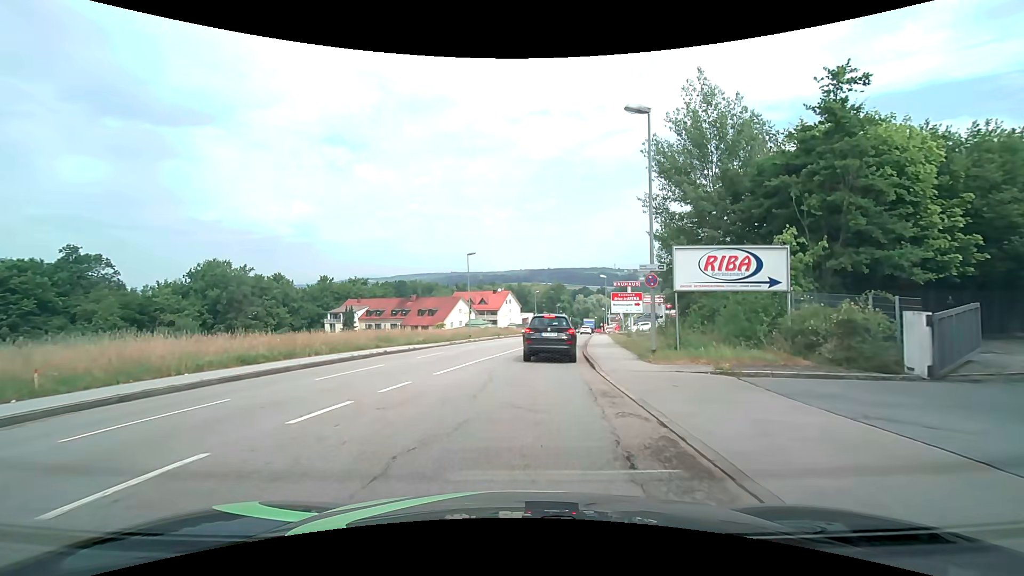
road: tertiary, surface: asphalt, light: Day
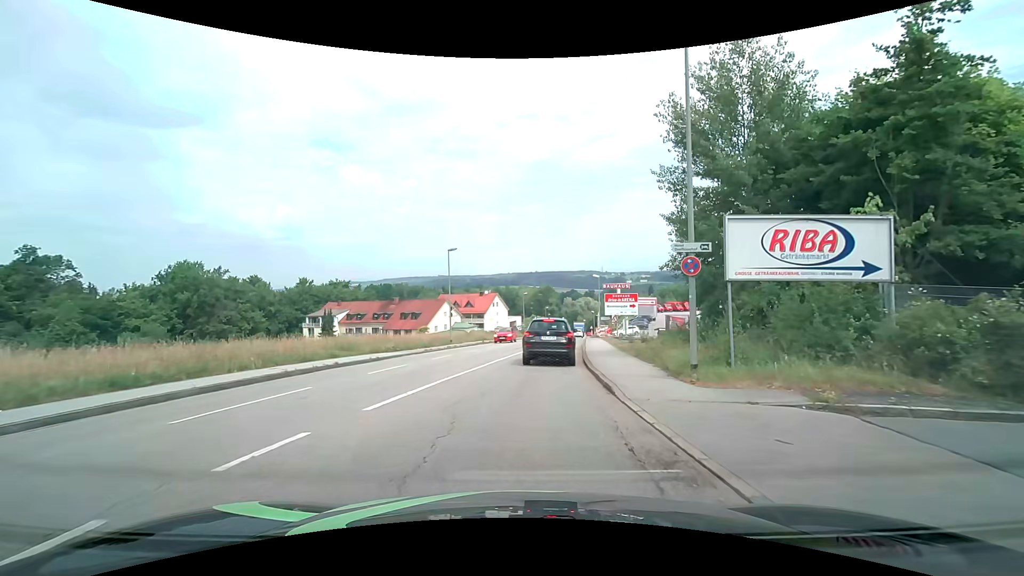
(+0.1, +4.7) m; +2°
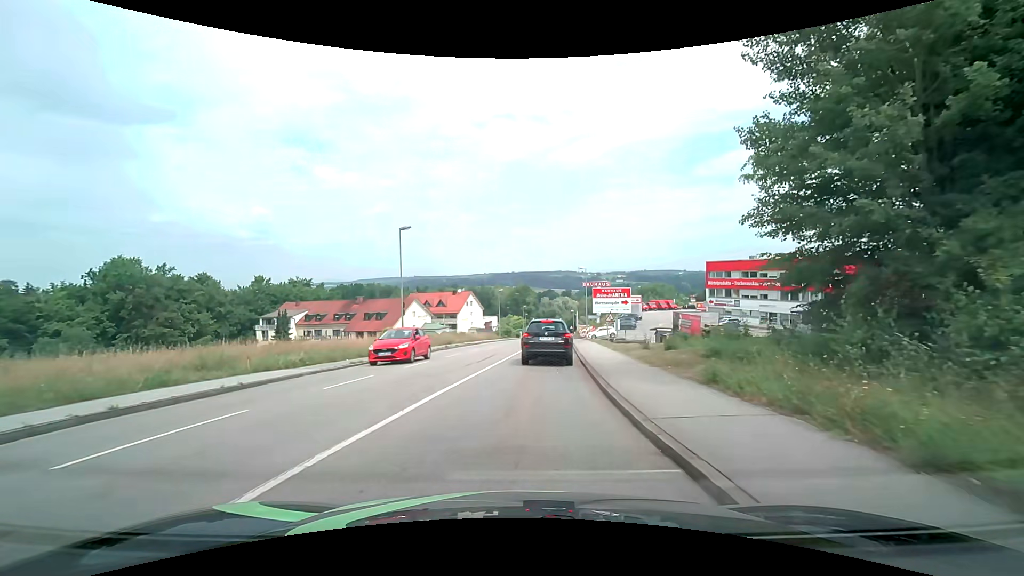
(+0.3, +9.2) m; +3°
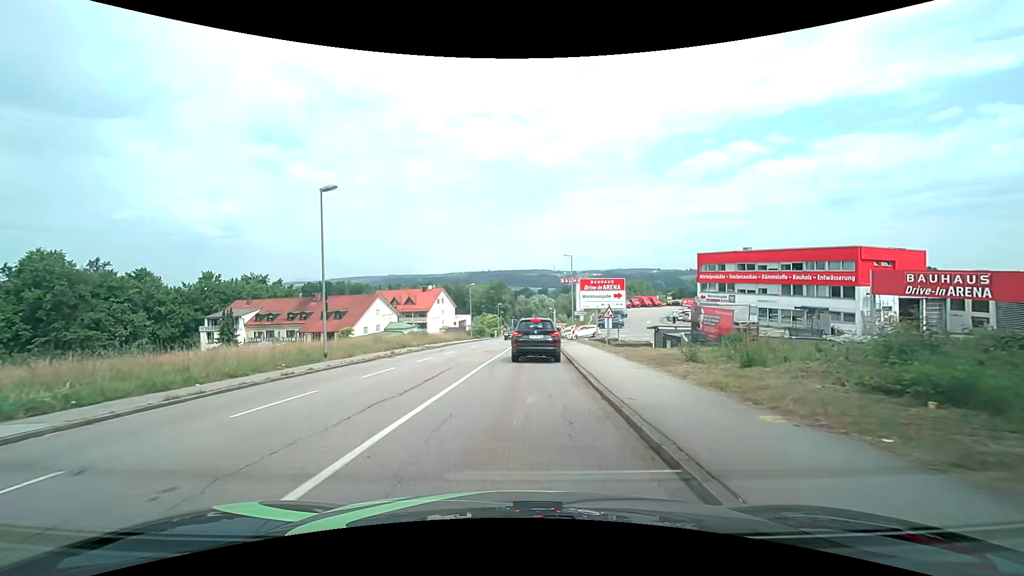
(+0.2, +9.0) m; +3°
